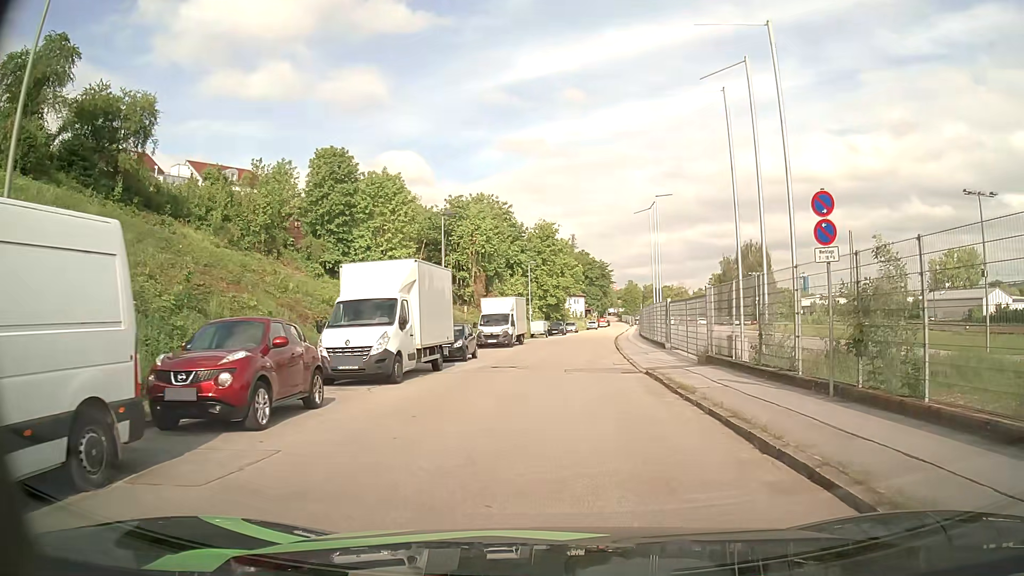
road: residential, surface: asphalt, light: Day
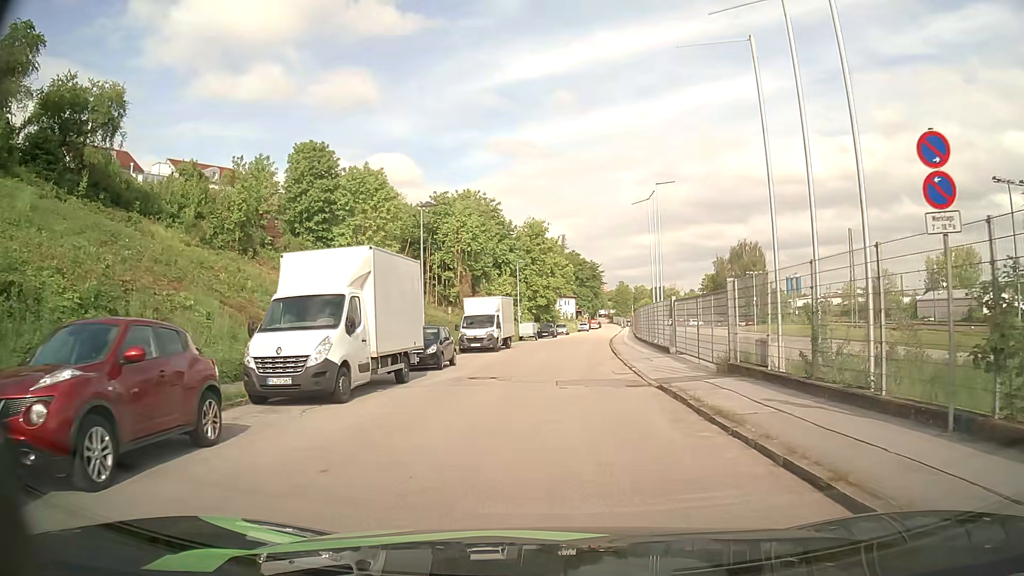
(0.0, +3.6) m; 0°
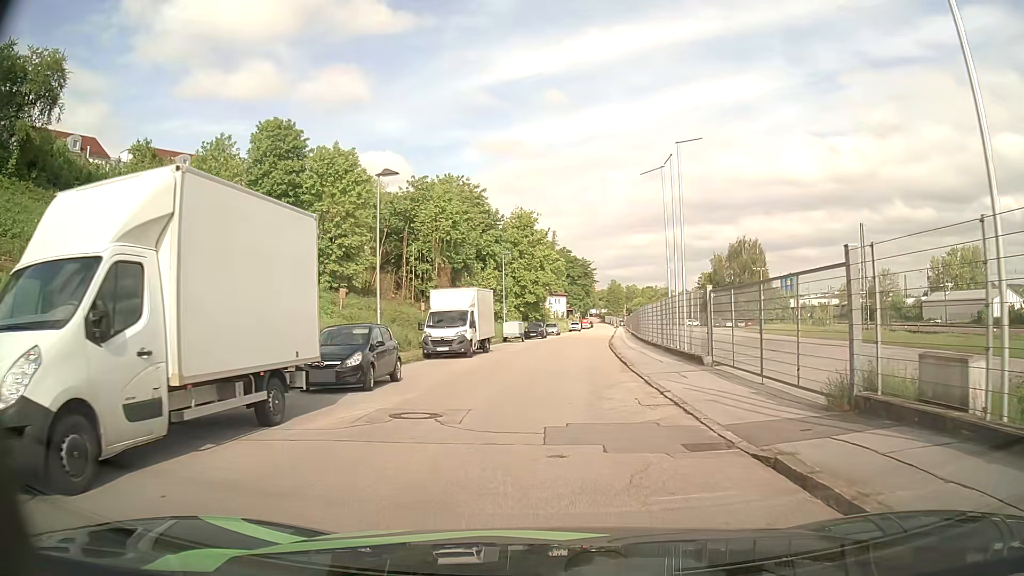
(+0.1, +7.7) m; +1°
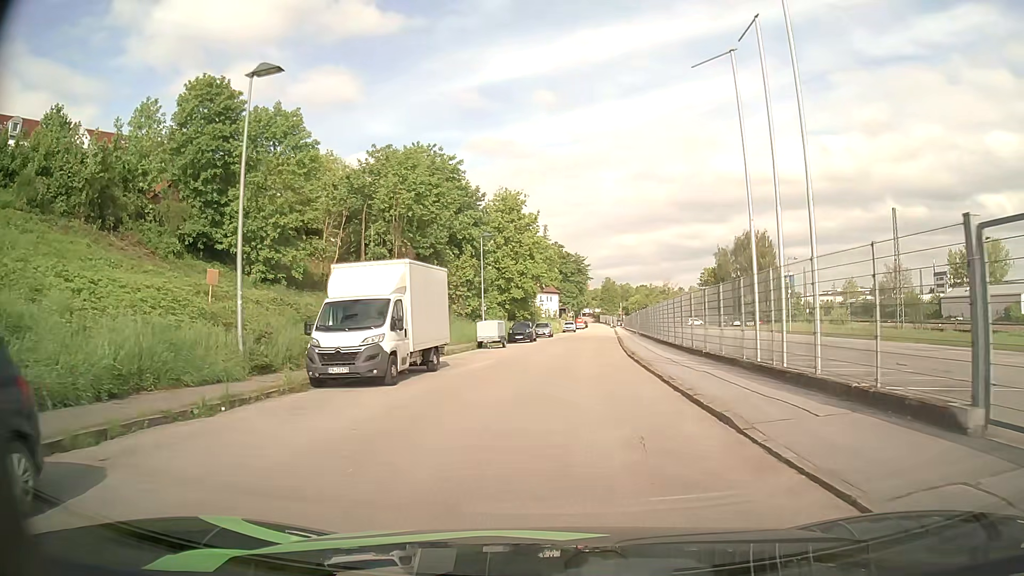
(+0.1, +13.2) m; +1°
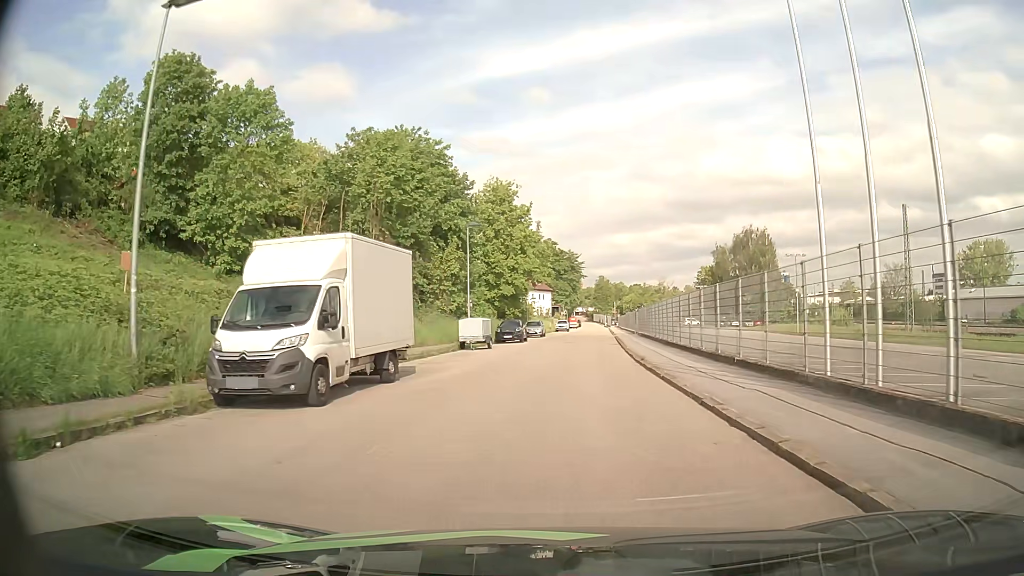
(0.0, +4.6) m; 0°
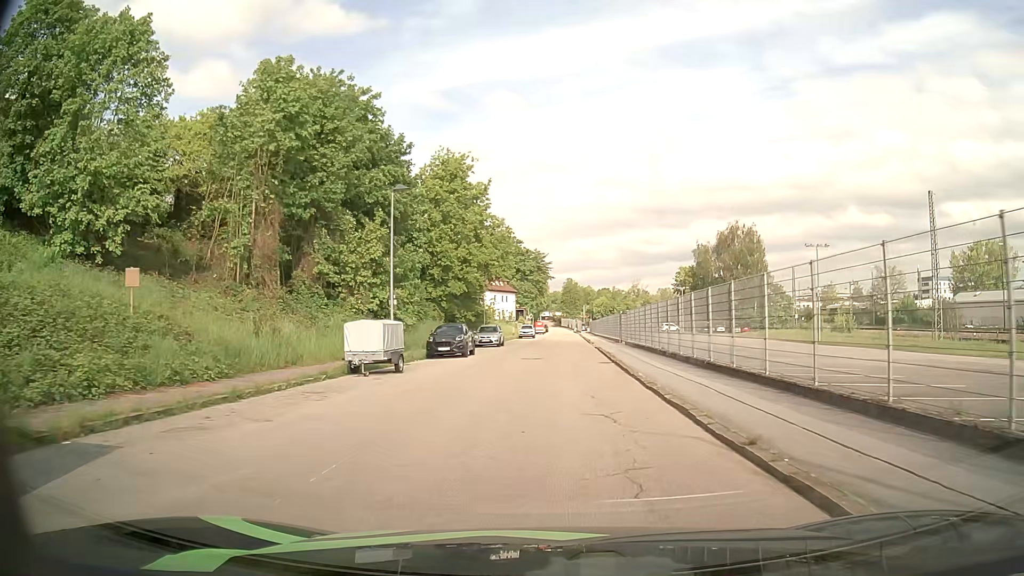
(+0.4, +14.1) m; +4°
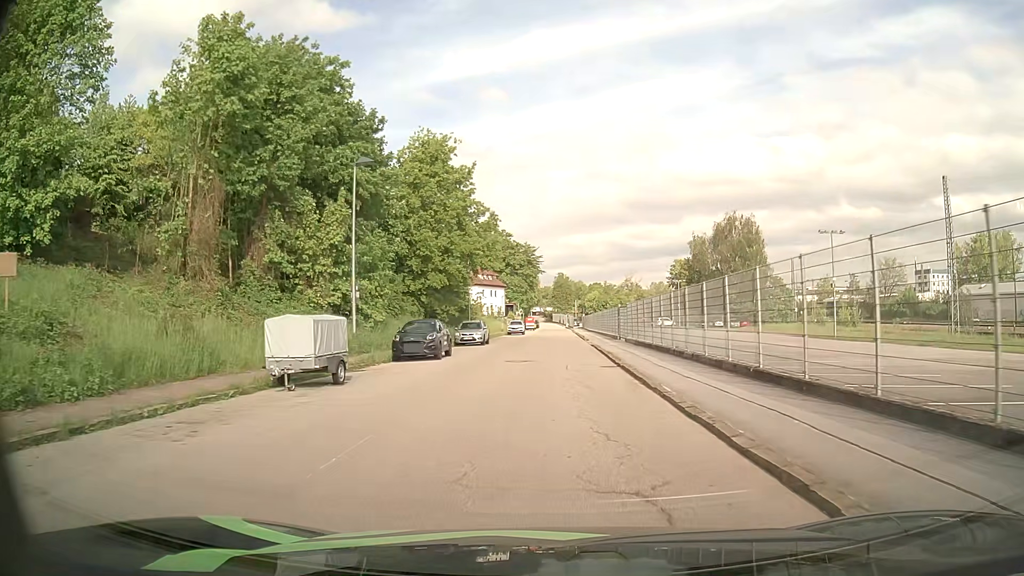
(0.0, +5.0) m; 0°
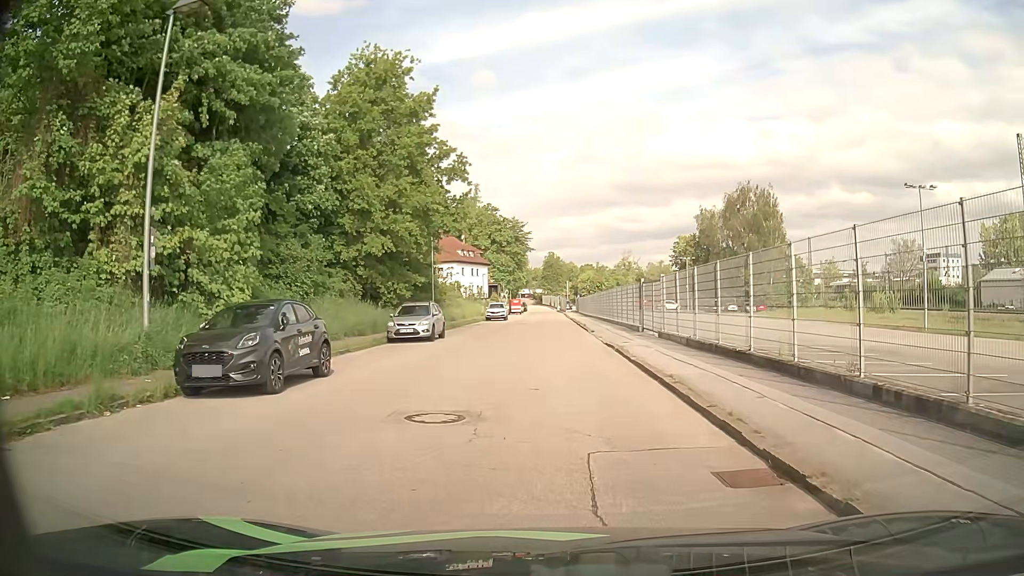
(+0.1, +13.7) m; 0°
(0, +10) (0, +20) (0, +30) (0, +40) (0, +50) (+1, +60) (+1, +70) (+1, +80) (+1, +90) (+2, +100) m
